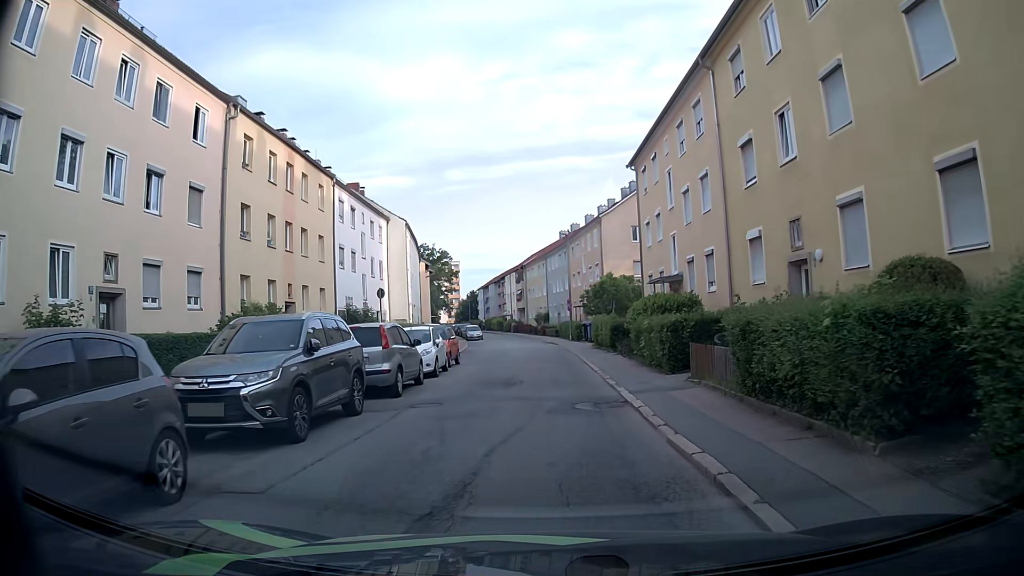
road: residential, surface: asphalt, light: Day
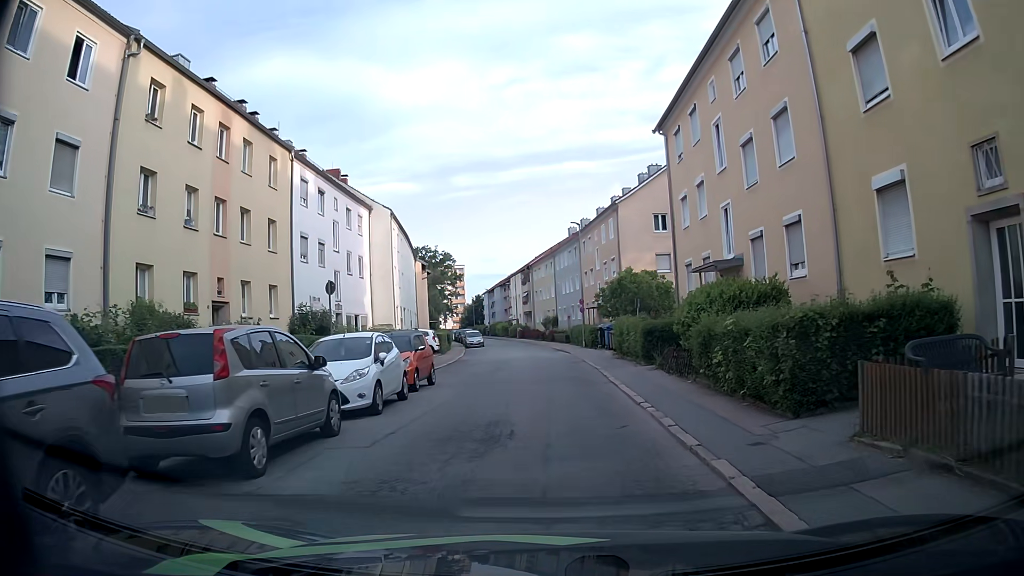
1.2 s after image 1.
(-0.3, +7.5) m; -2°
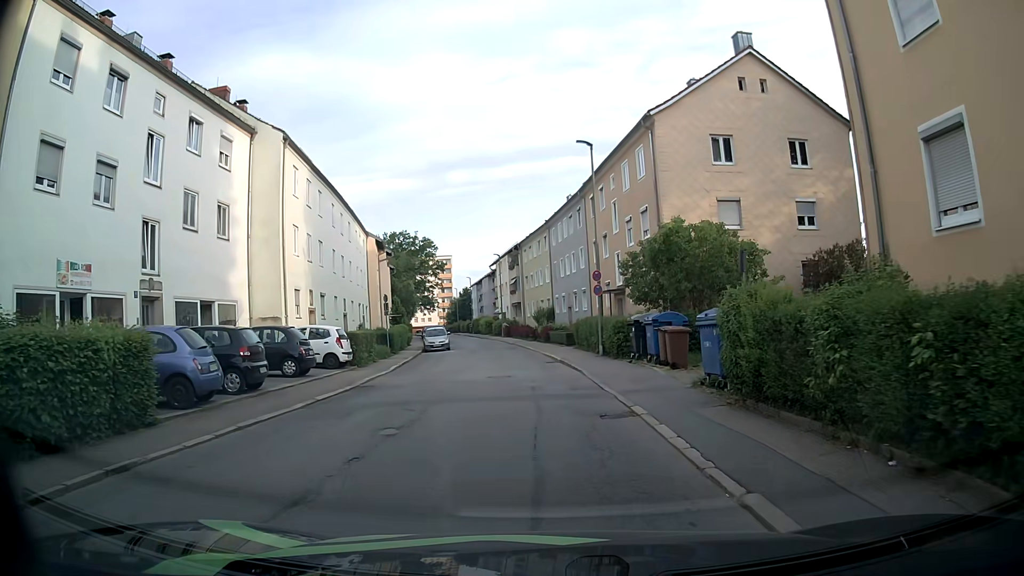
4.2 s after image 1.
(-0.2, +18.2) m; -1°
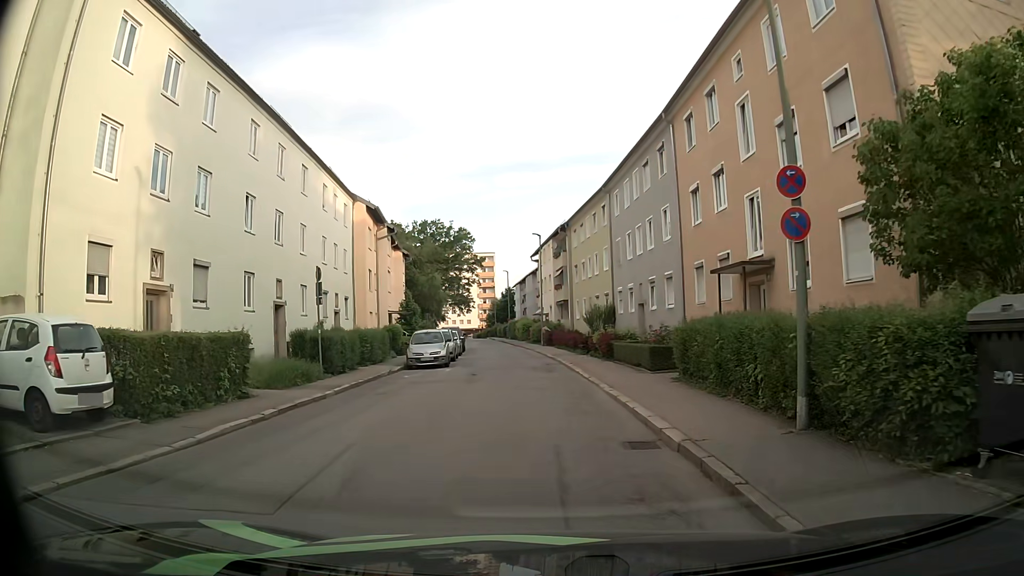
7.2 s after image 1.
(-0.2, +16.8) m; -4°
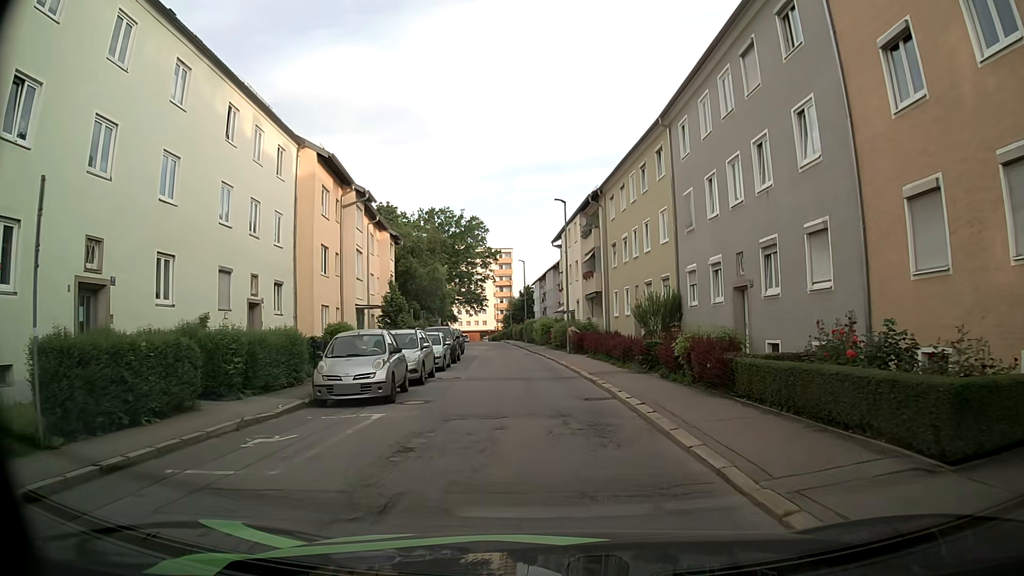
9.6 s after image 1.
(-0.1, +13.2) m; -1°
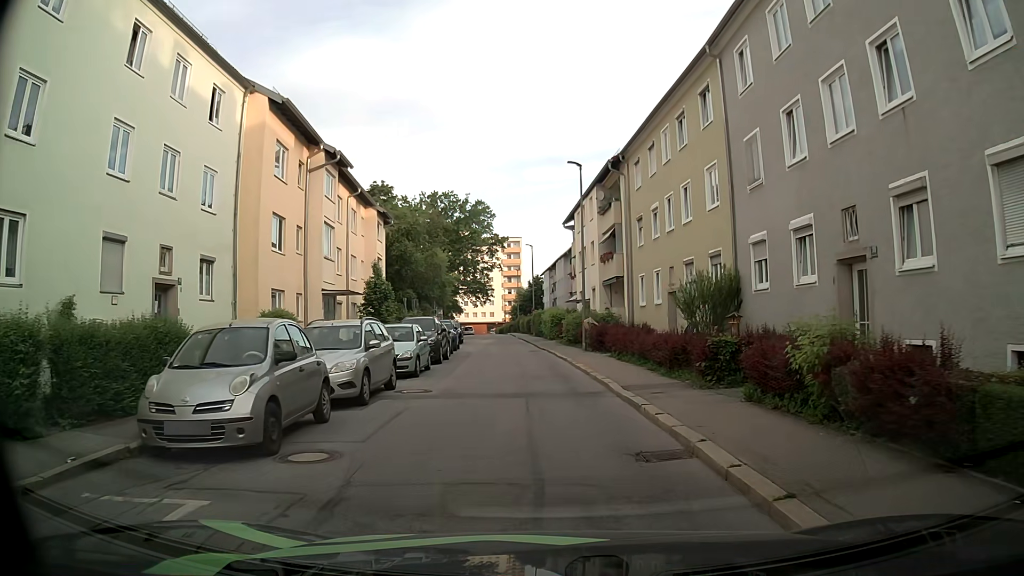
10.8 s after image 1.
(-0.1, +6.7) m; -1°
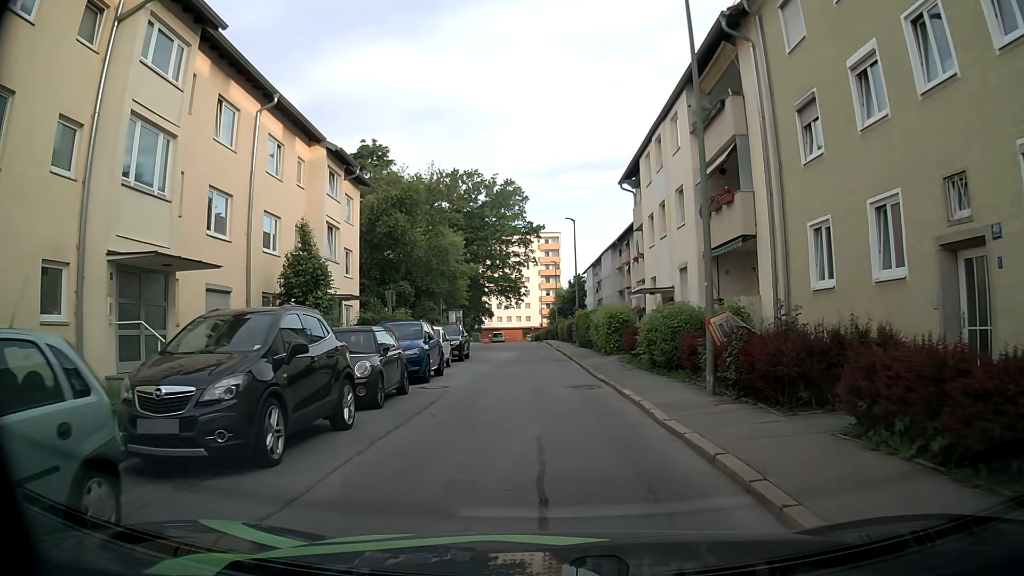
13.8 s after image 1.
(-0.5, +16.8) m; -3°
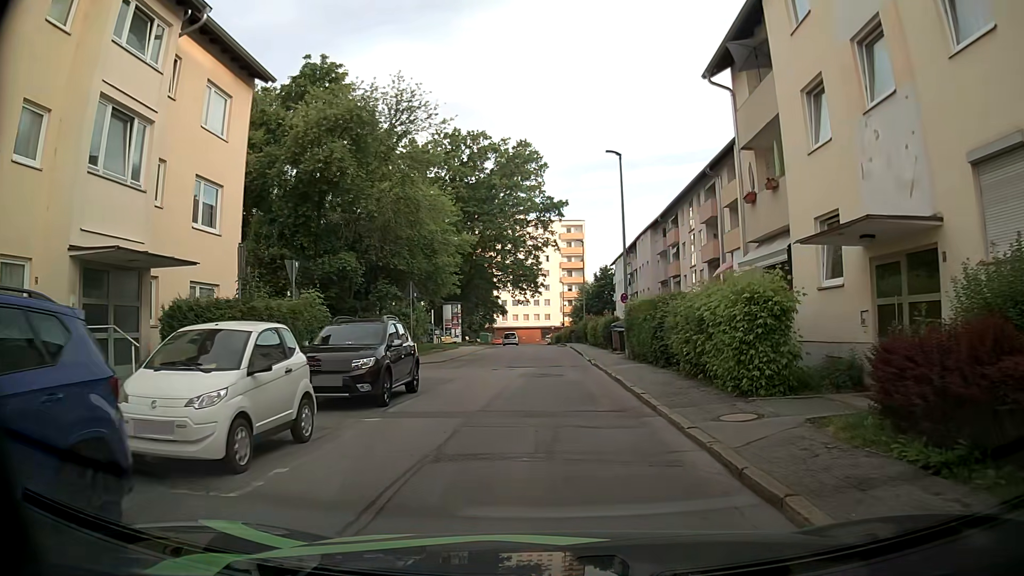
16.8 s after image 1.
(-0.4, +16.4) m; -1°
(0, +10) (0, +20) (0, +30) (-1, +40) (-1, +50) (-1, +60) (-2, +70) (-2, +80) (-3, +90) (-4, +100) m
